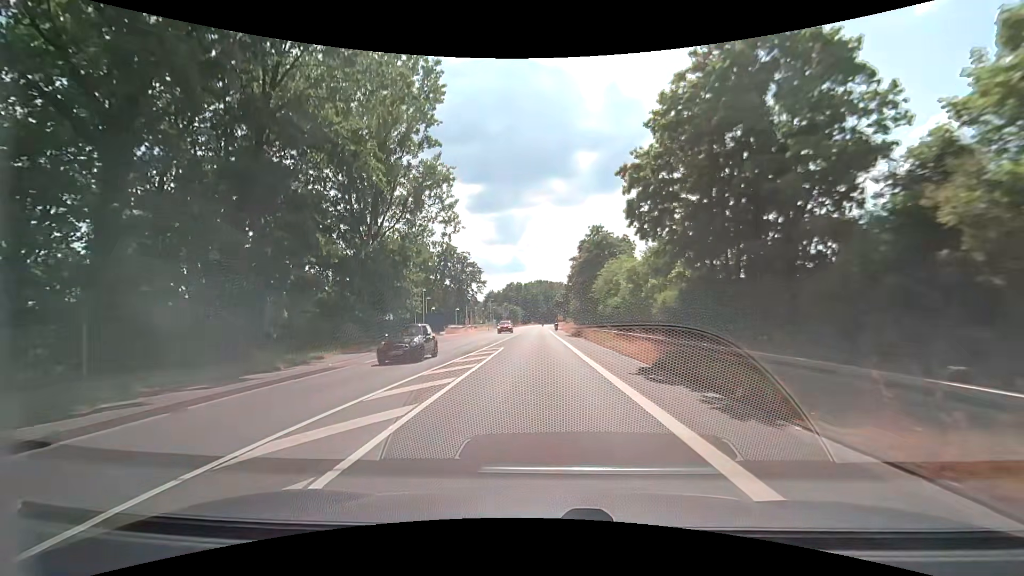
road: secondary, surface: asphalt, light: Day
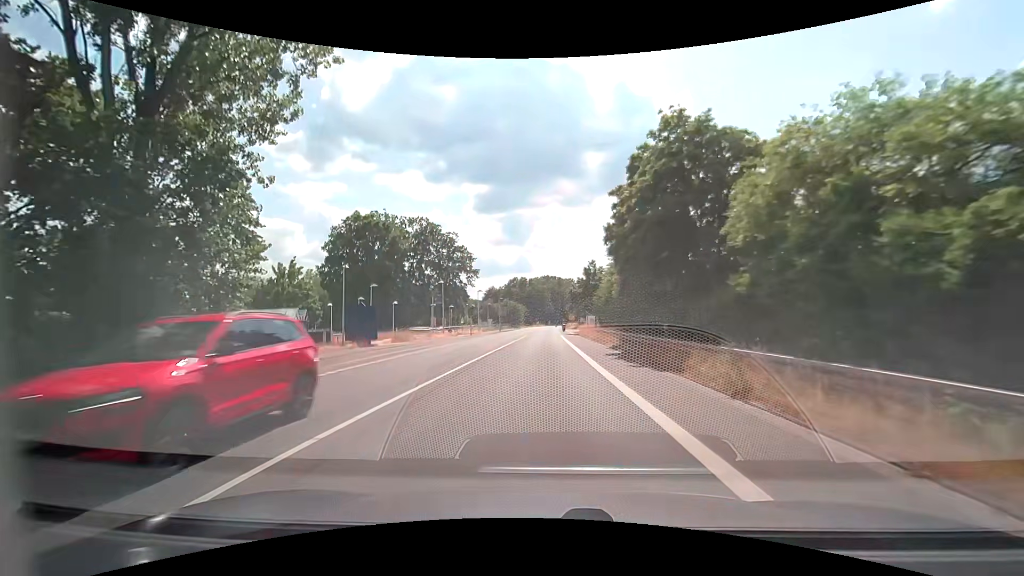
(+0.1, +28.8) m; 0°
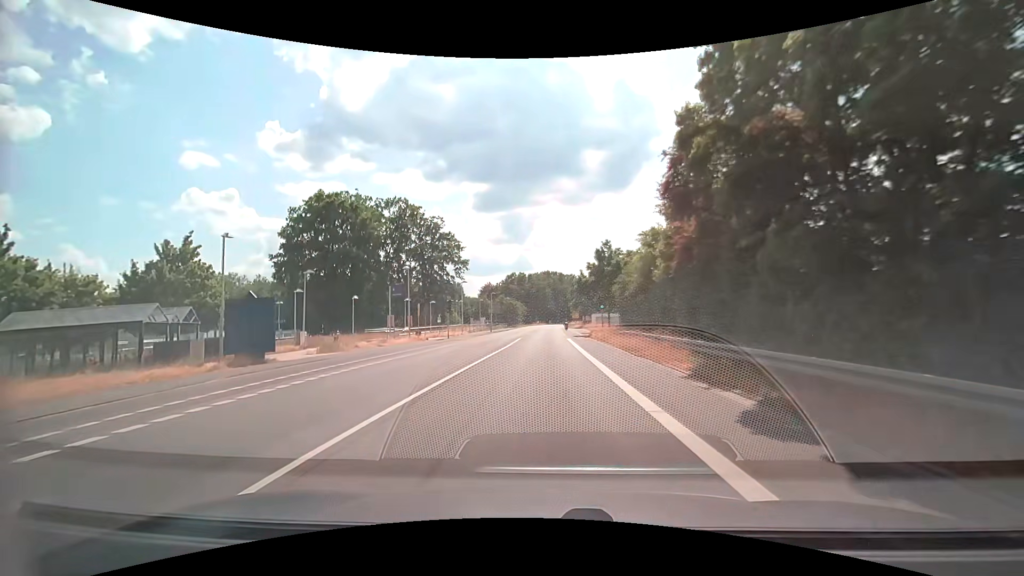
(0.0, +14.5) m; 0°
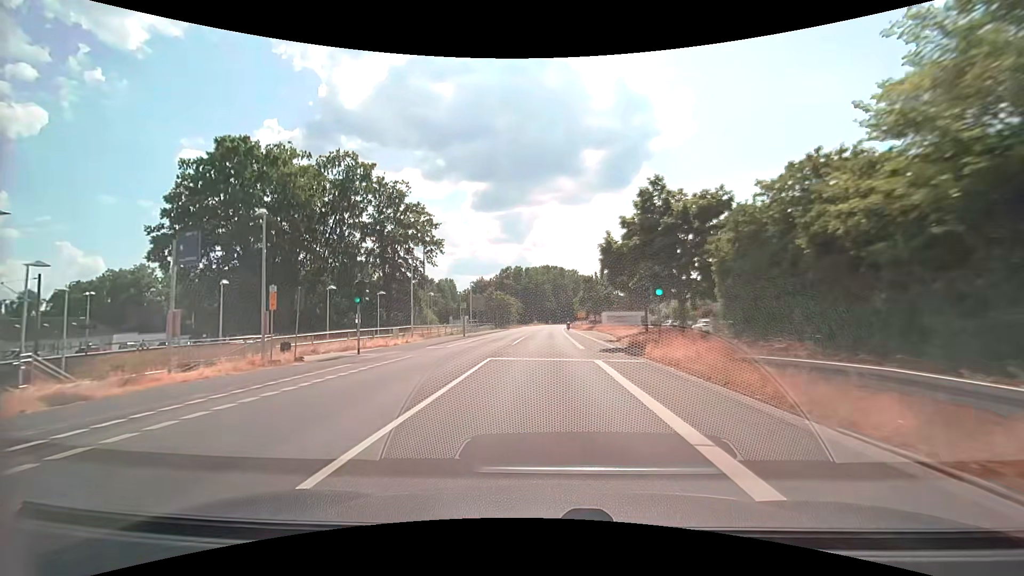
(+0.1, +22.0) m; 0°
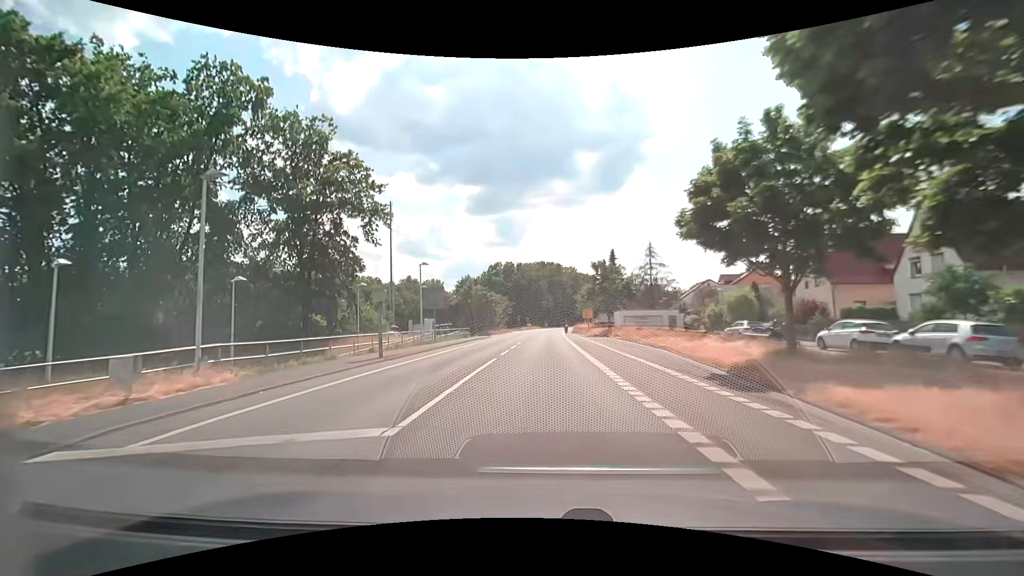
(+0.1, +22.2) m; 0°
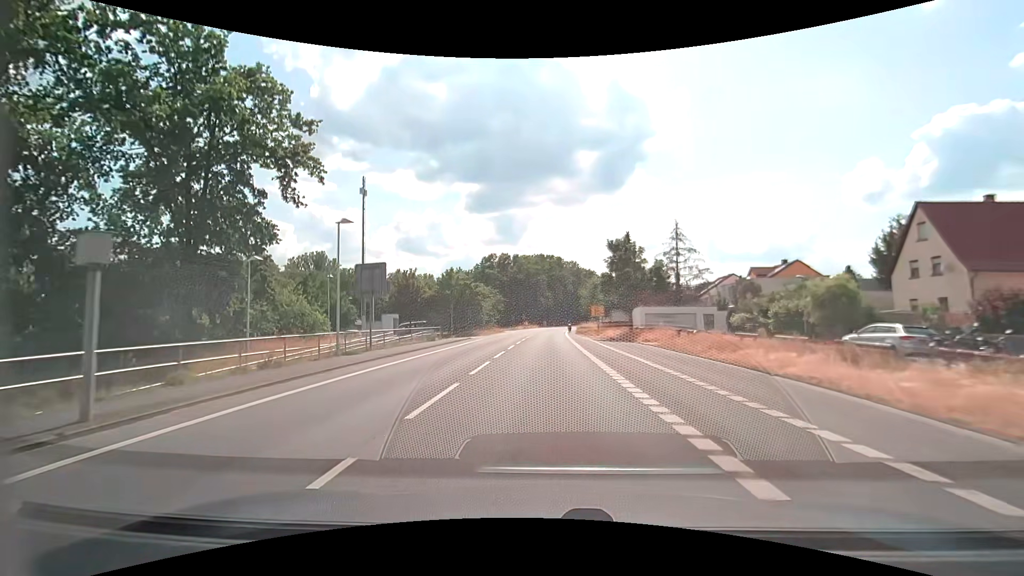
(+0.1, +14.9) m; +1°
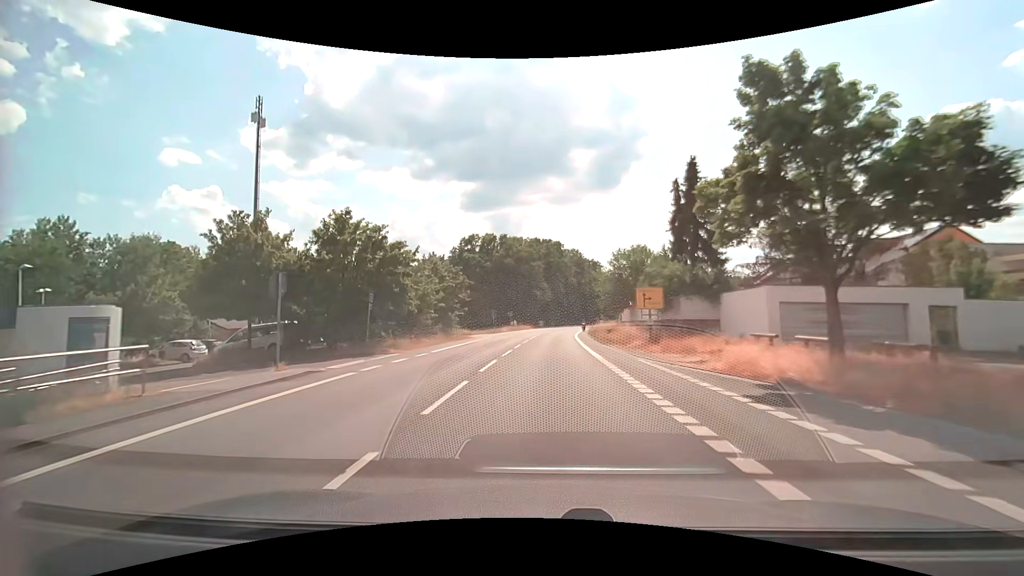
(-0.1, +30.1) m; 0°
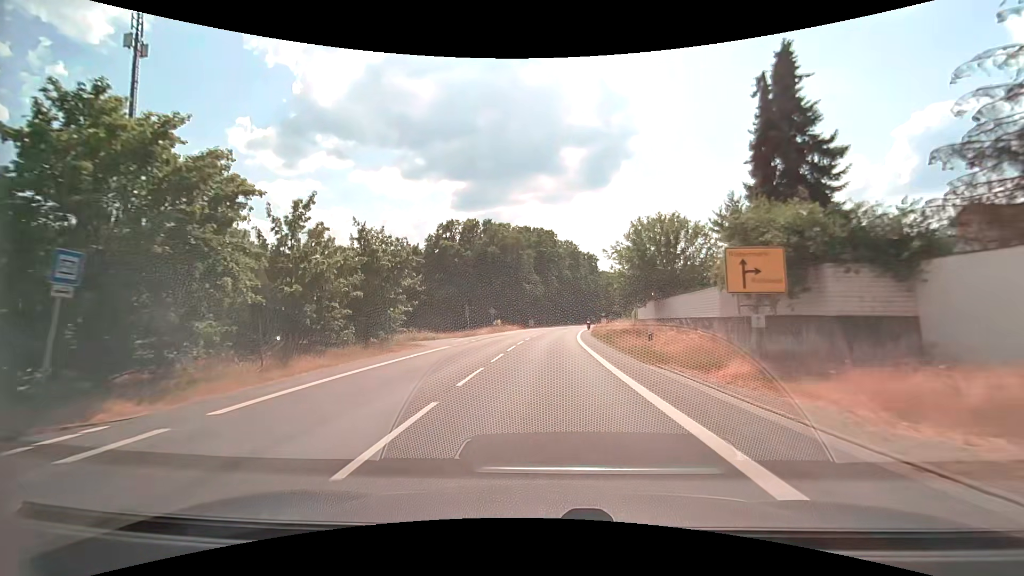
(+0.1, +15.2) m; +1°
(0, +10) (0, +20) (0, +30) (+1, +40) (+1, +50) (+2, +60) (+3, +70) (+4, +80) (+5, +90) (+7, +100) m
